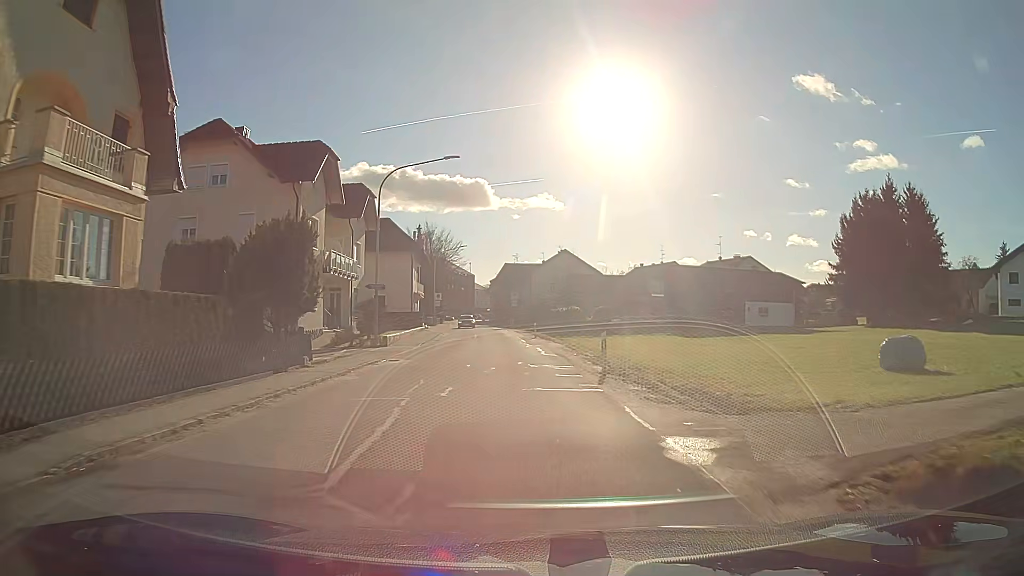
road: tertiary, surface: asphalt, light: Day
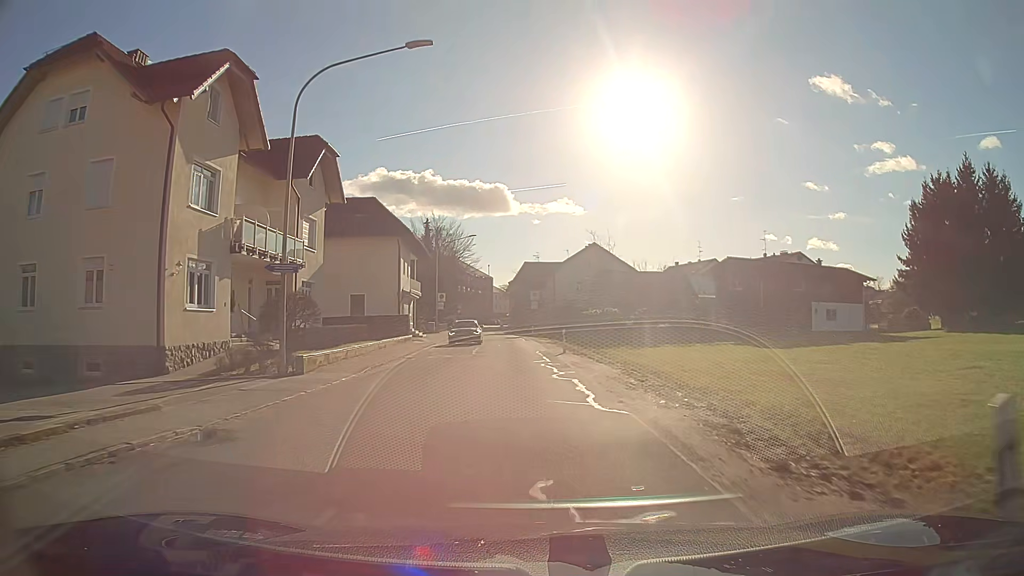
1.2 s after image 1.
(-0.2, +14.7) m; -1°
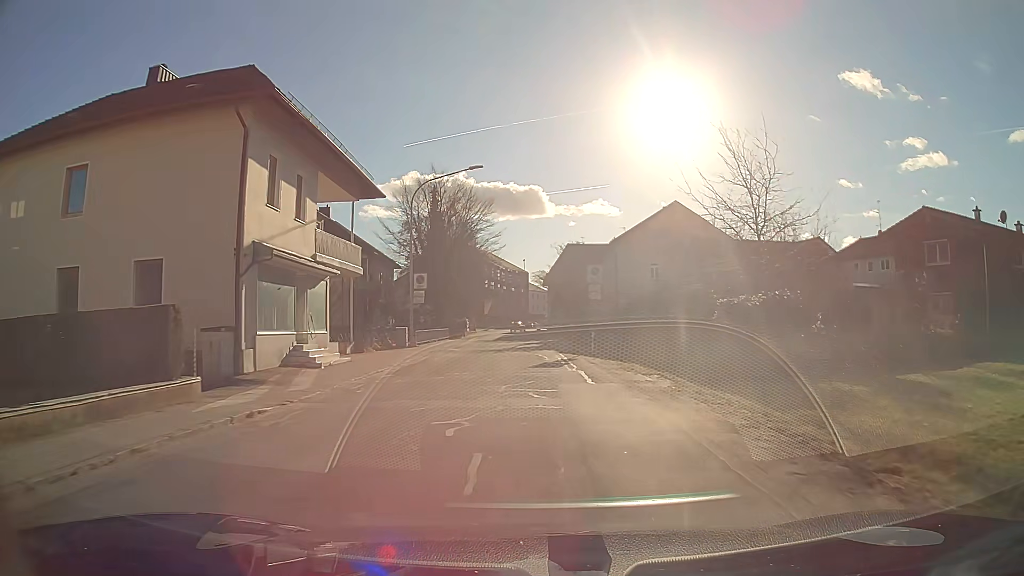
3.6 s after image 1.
(-0.9, +30.5) m; -3°
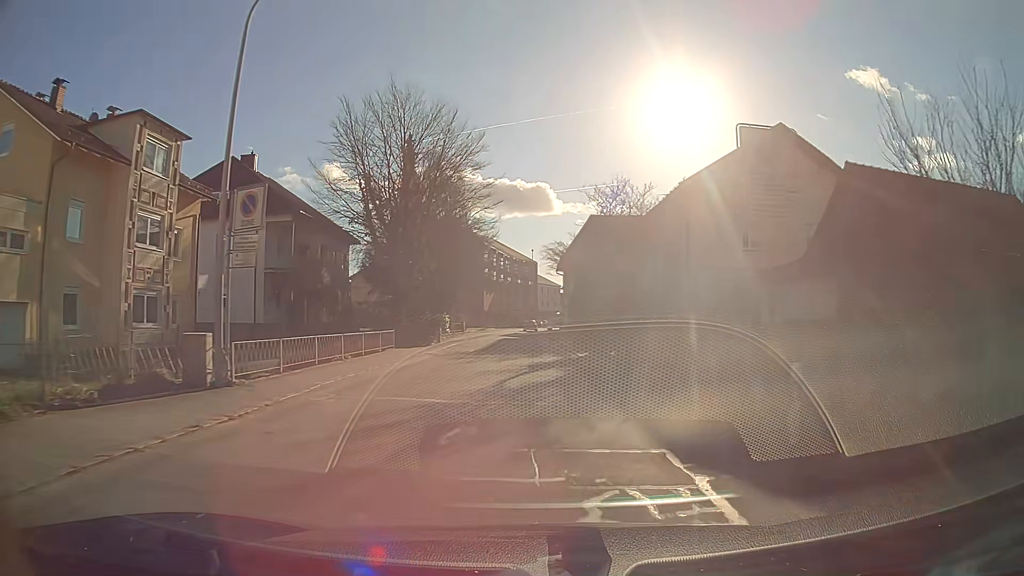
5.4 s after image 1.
(-0.1, +23.0) m; 0°
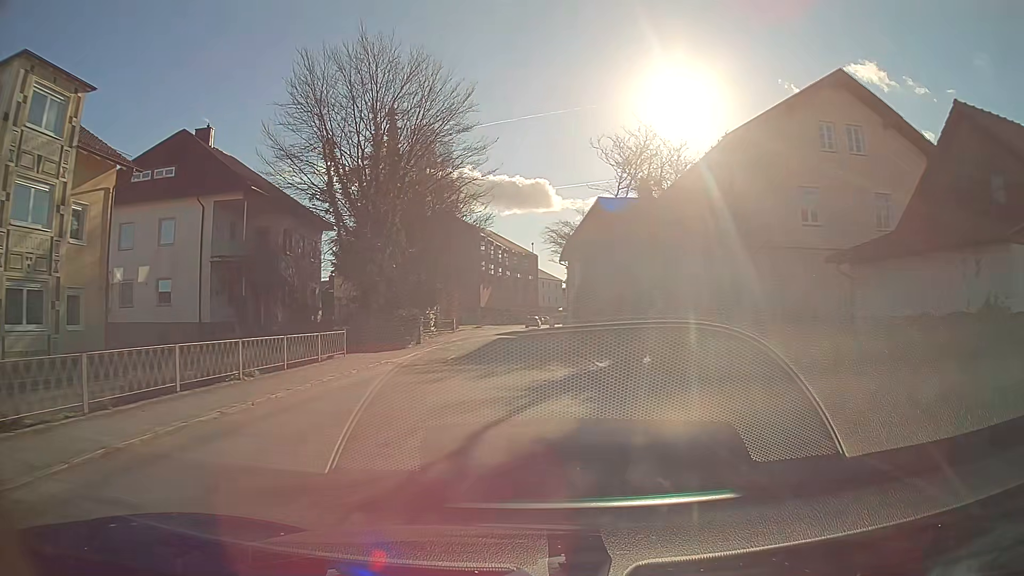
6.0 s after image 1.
(0.0, +7.6) m; 0°
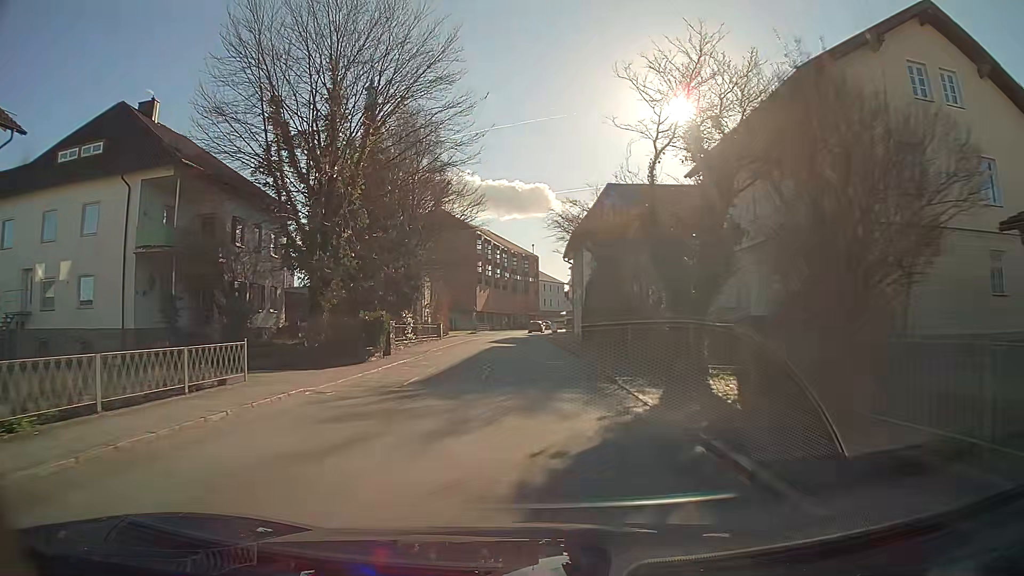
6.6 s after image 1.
(0.0, +7.6) m; 0°
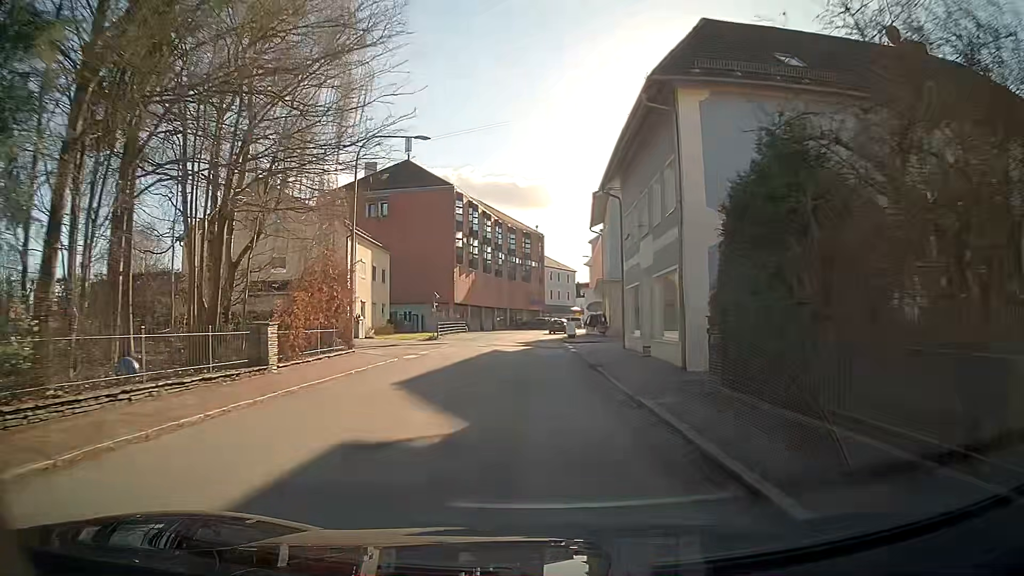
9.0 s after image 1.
(0.0, +29.0) m; 0°
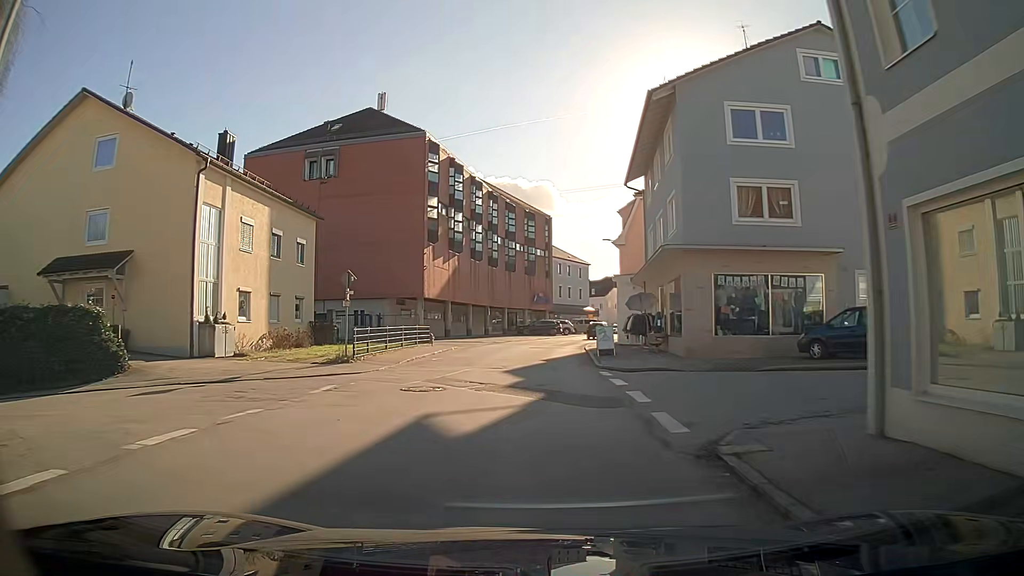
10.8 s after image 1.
(-0.1, +19.5) m; 0°
(0, +10) (0, +20) (+1, +30) (+2, +40) (+4, +50) (+7, +59) (+9, +69) (+12, +79) (+15, +88) (+17, +98) m
